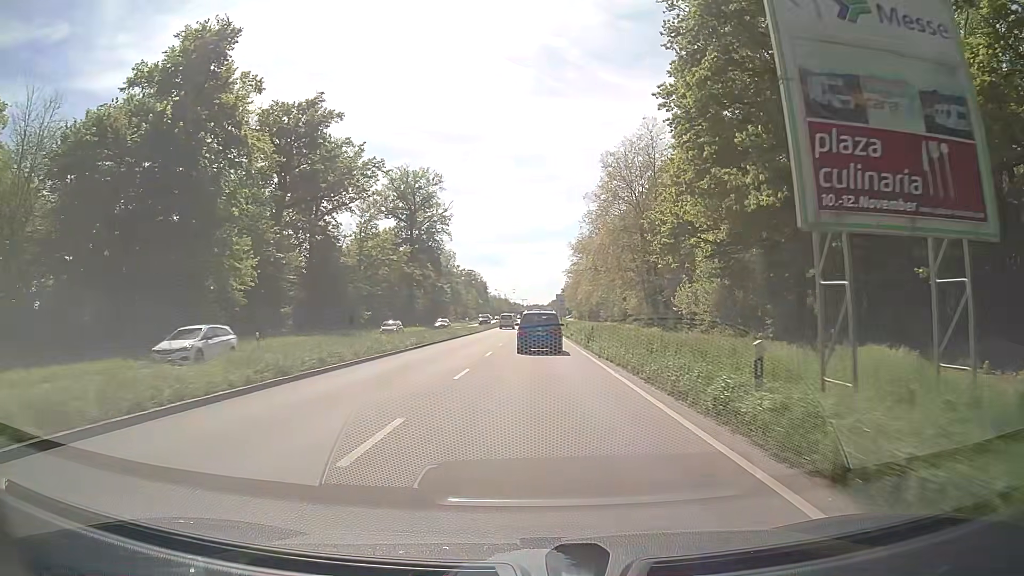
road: primary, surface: asphalt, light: Day
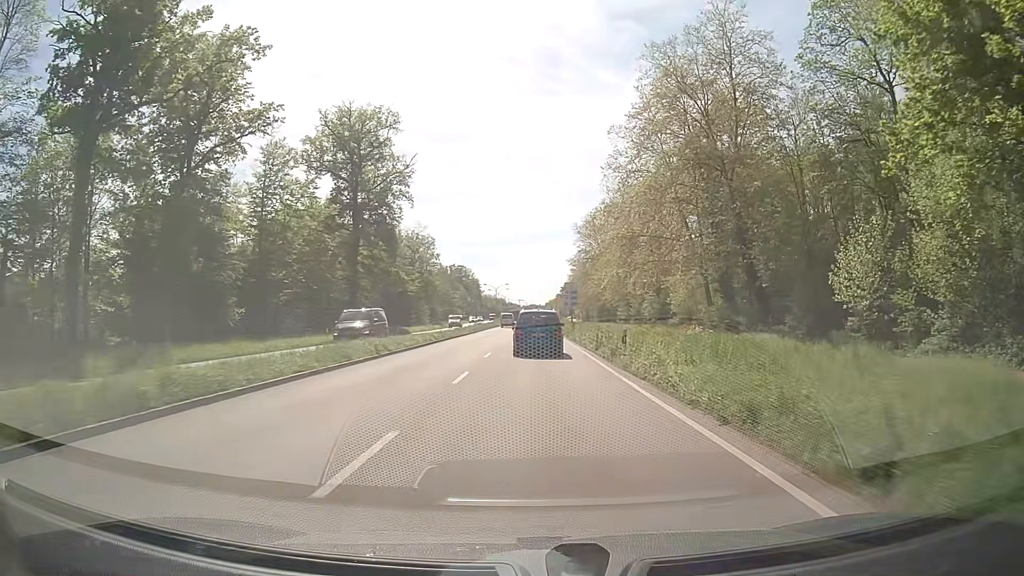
(-0.3, +37.3) m; 0°
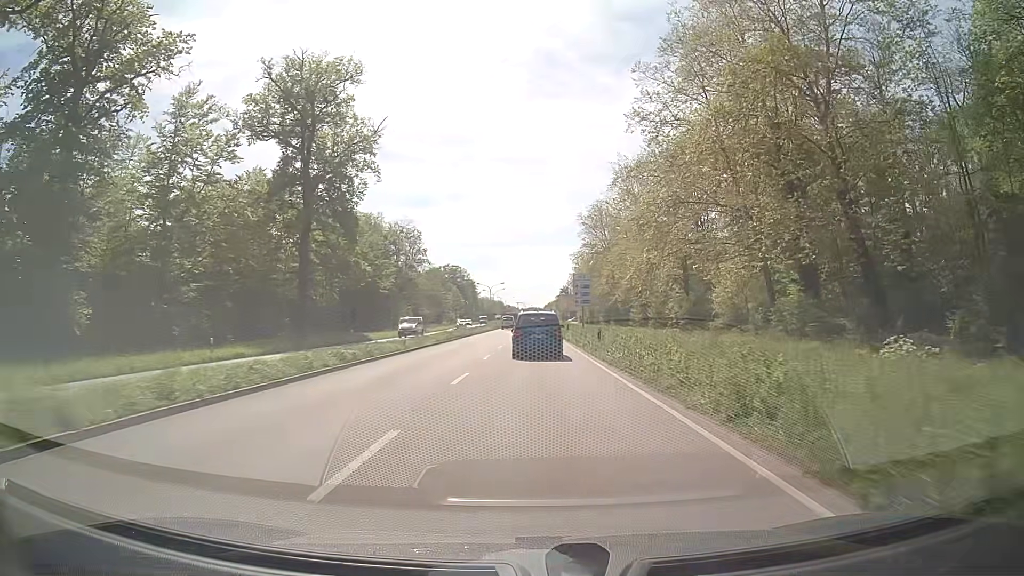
(-0.1, +18.3) m; 0°
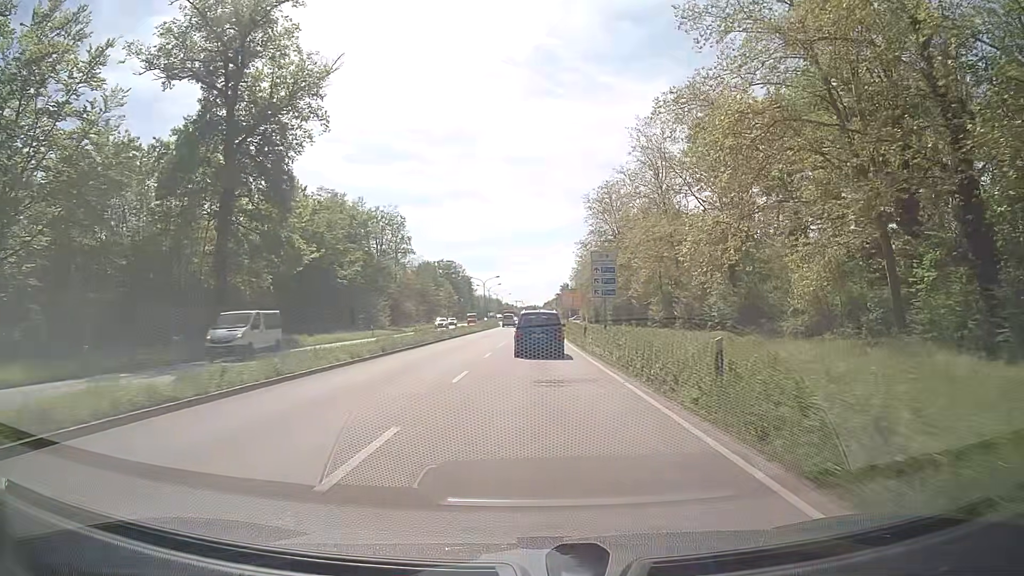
(0.0, +18.0) m; 0°
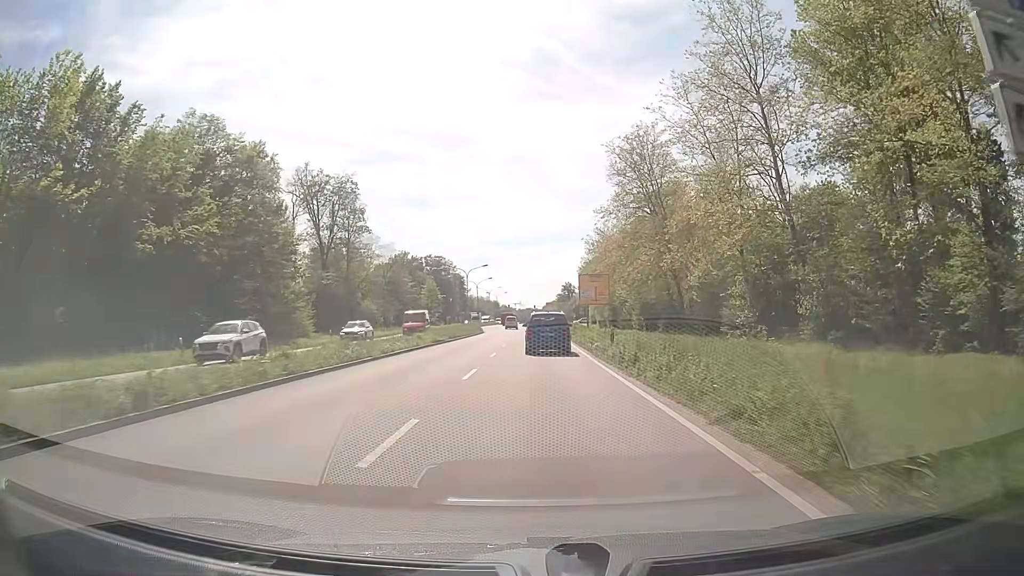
(+0.2, +35.7) m; 0°
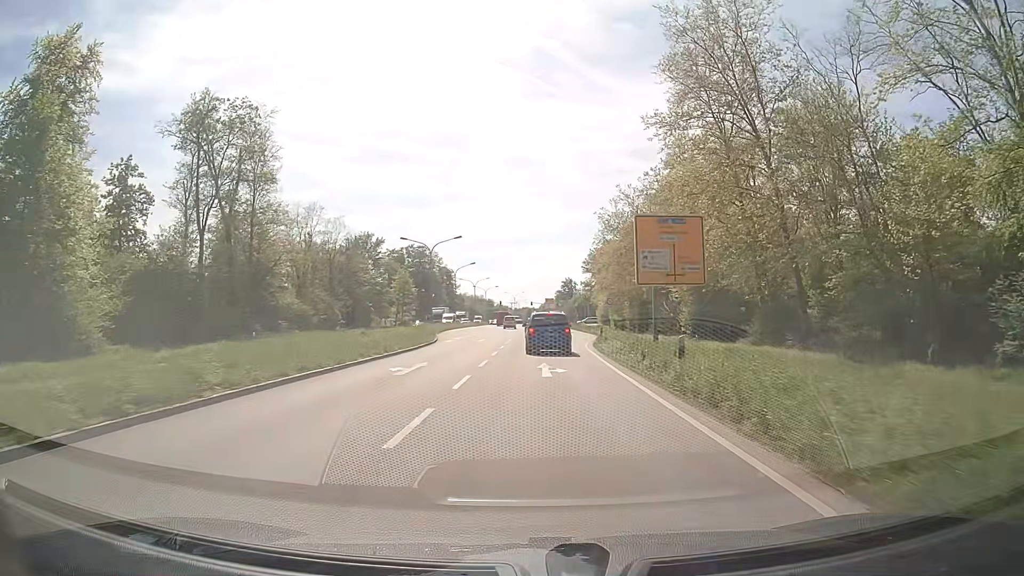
(+0.1, +35.8) m; 0°
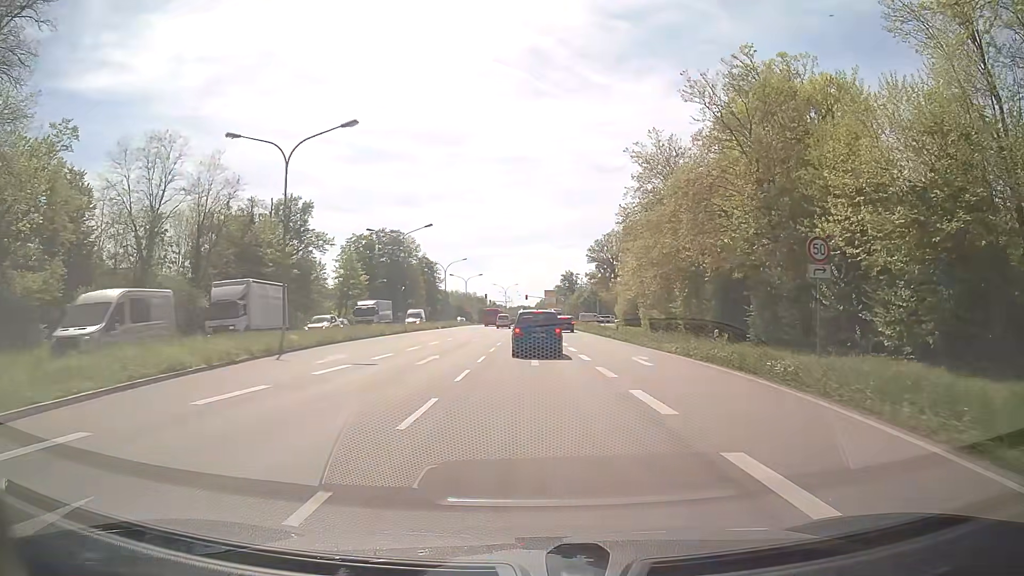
(+0.1, +41.7) m; +1°
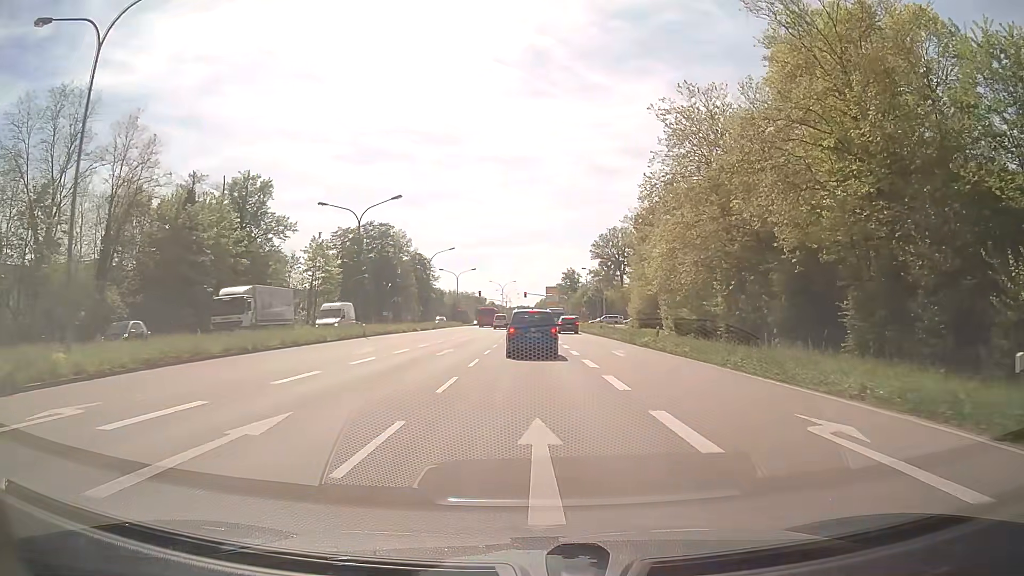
(-0.1, +15.1) m; -1°
